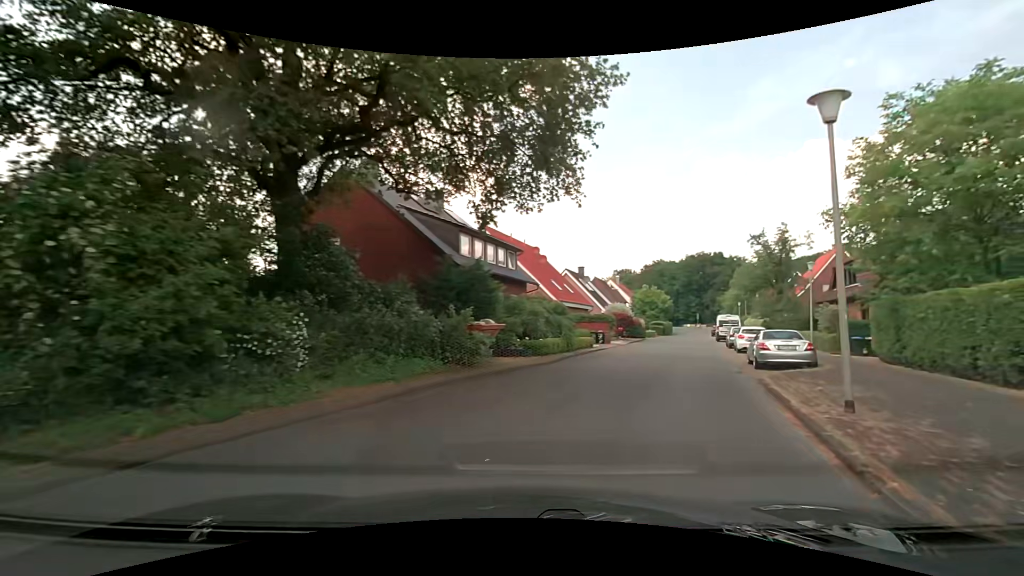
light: Day
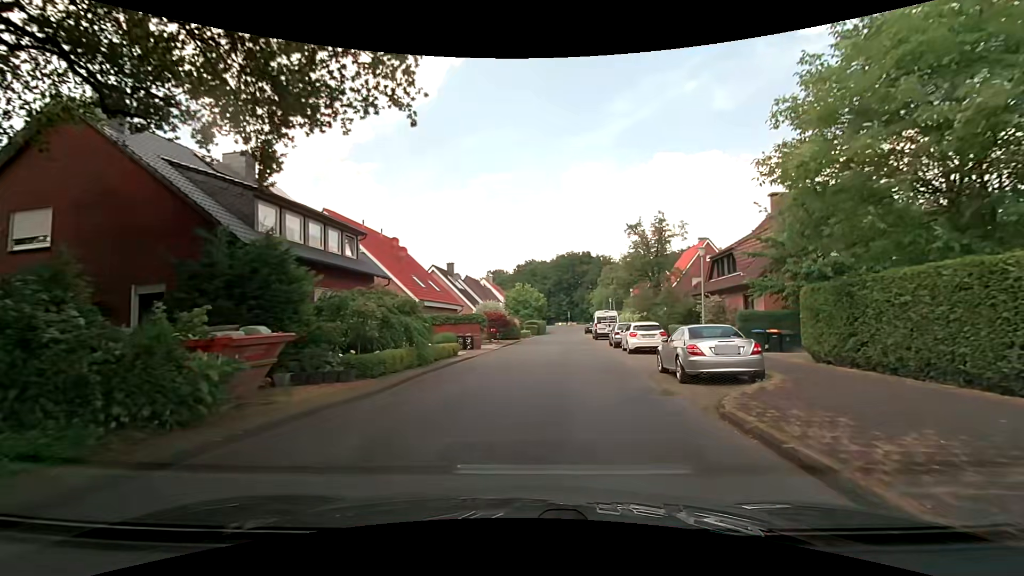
(+1.0, +6.7) m; +15°
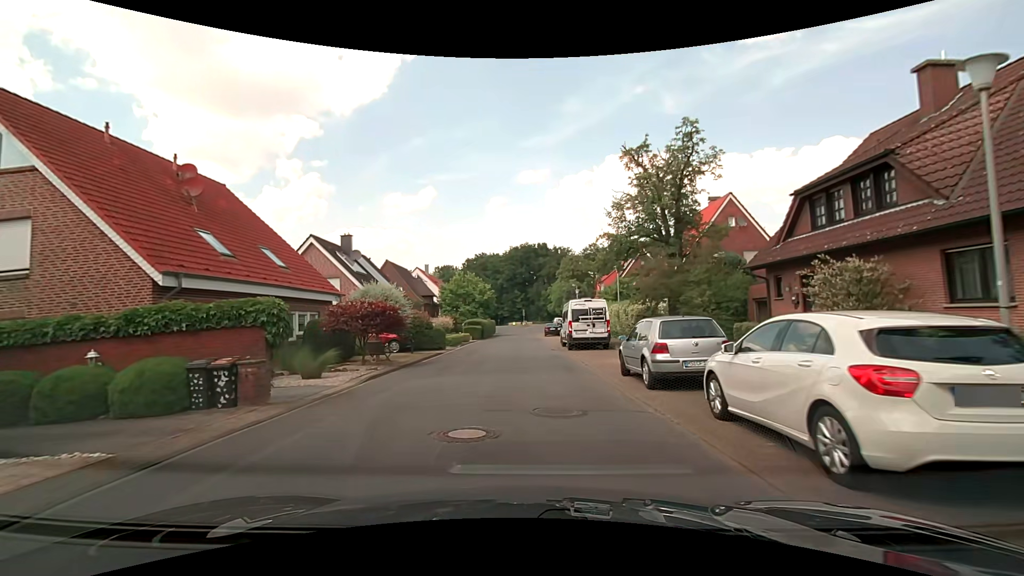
(+1.5, +19.1) m; +6°
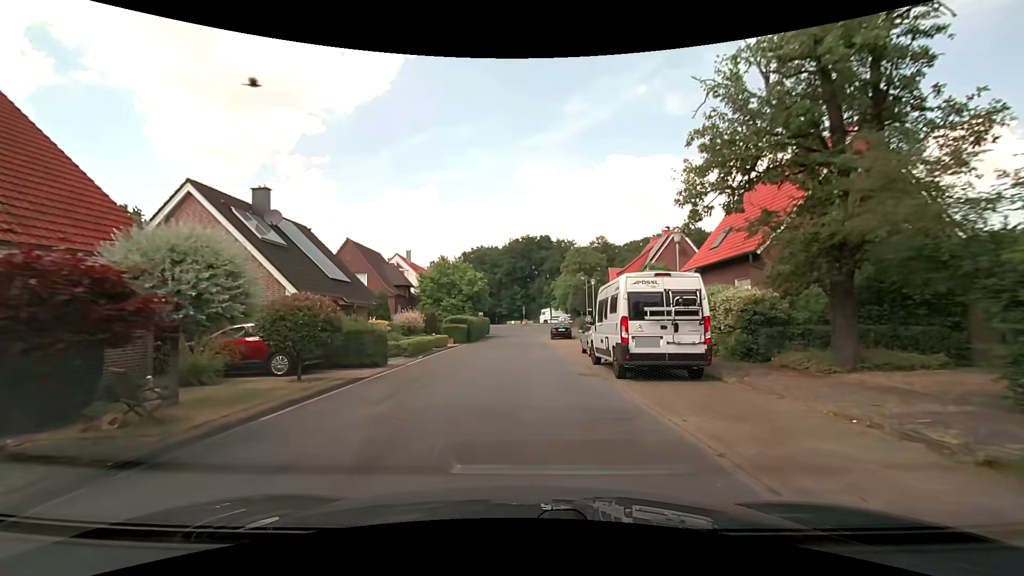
(-0.2, +13.3) m; -1°
(0, +10) (0, +20) (0, +30) (0, +40) (0, +50) (+1, +60) (+2, +70) (+4, +80) (+4, +90) (+6, +100) m
